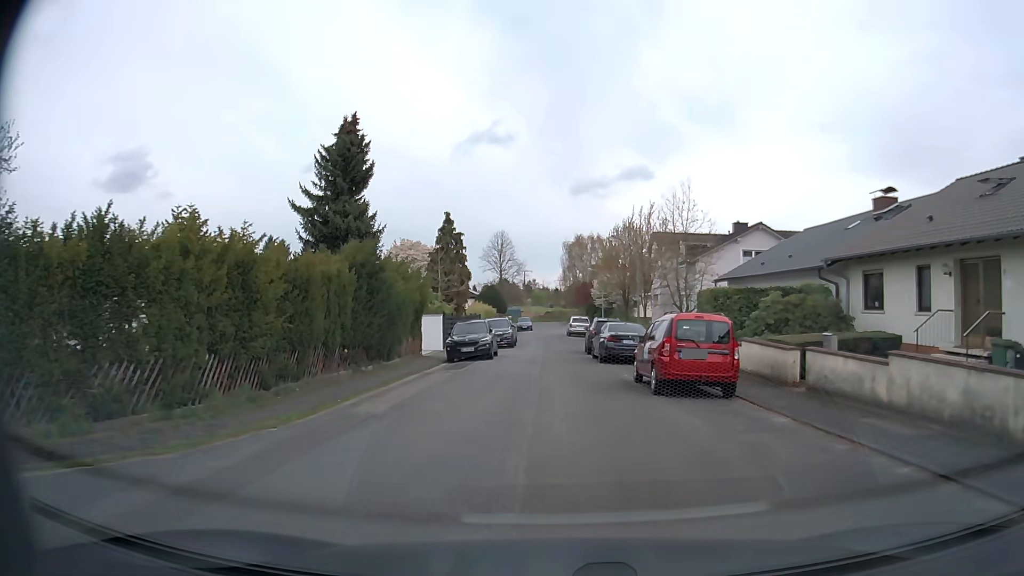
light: Day
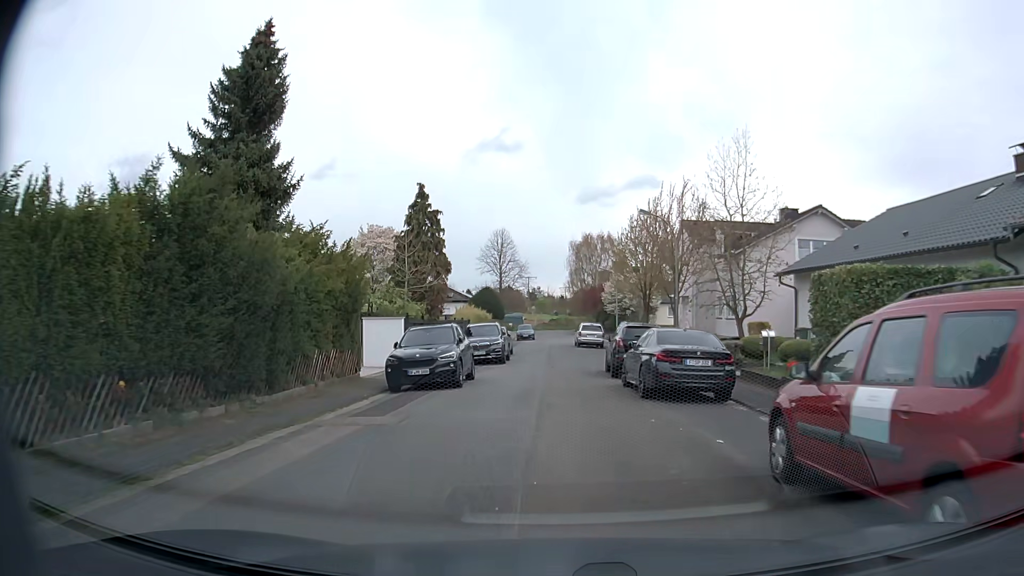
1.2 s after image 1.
(-0.1, +10.4) m; -1°
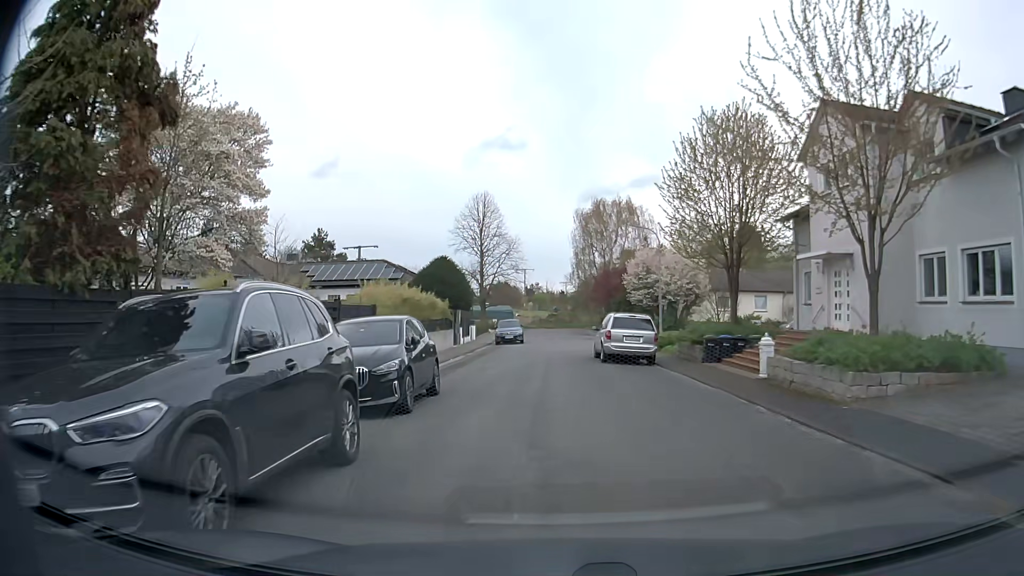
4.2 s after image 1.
(0.0, +24.4) m; 0°
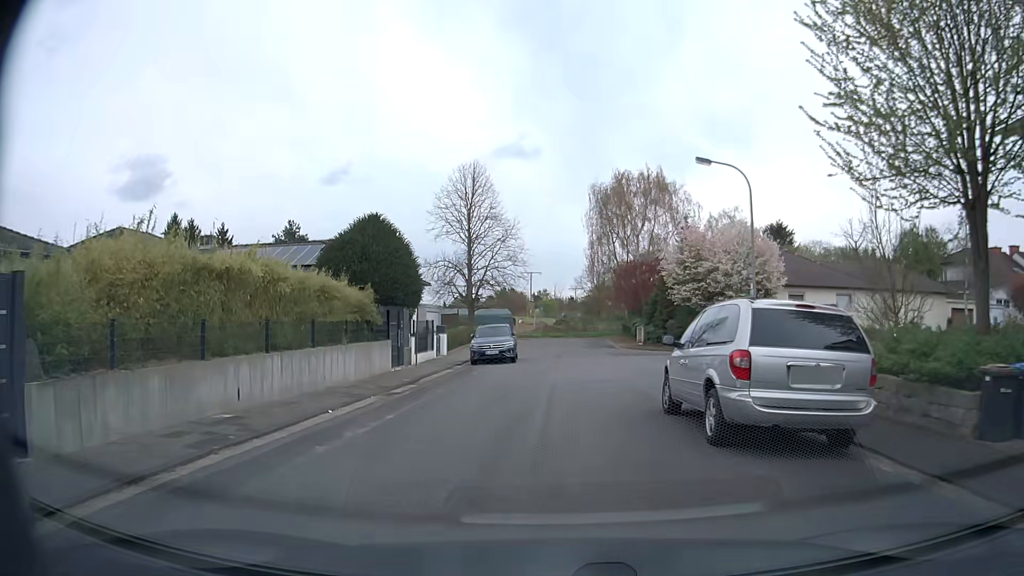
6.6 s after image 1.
(-0.1, +15.8) m; -1°
